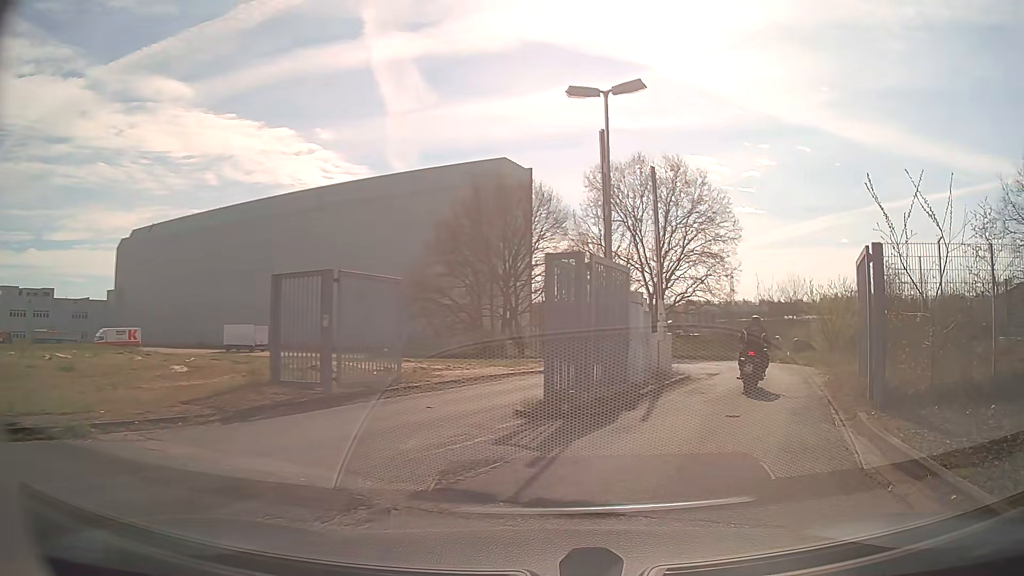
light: Day
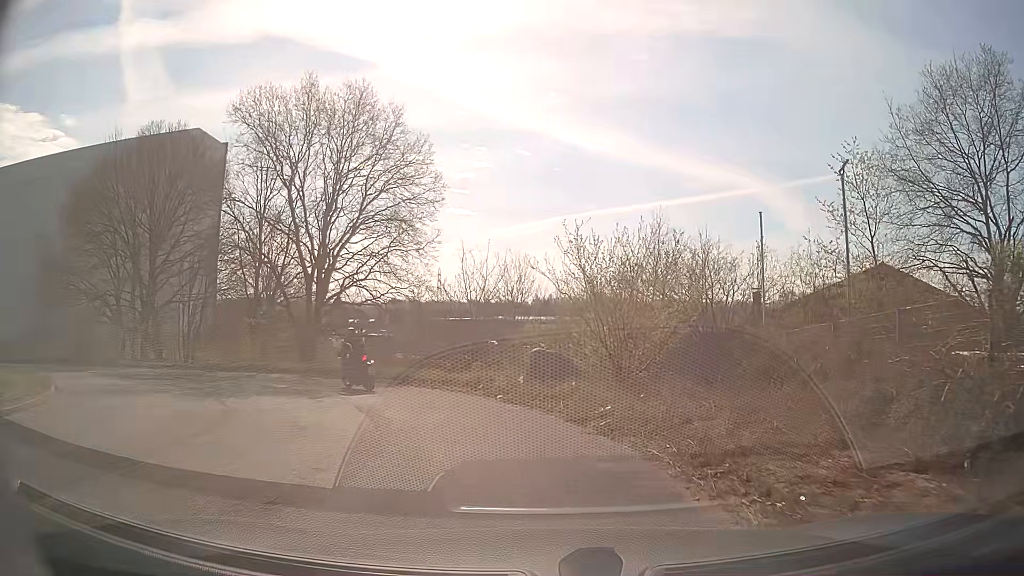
(+4.8, +16.0) m; +25°
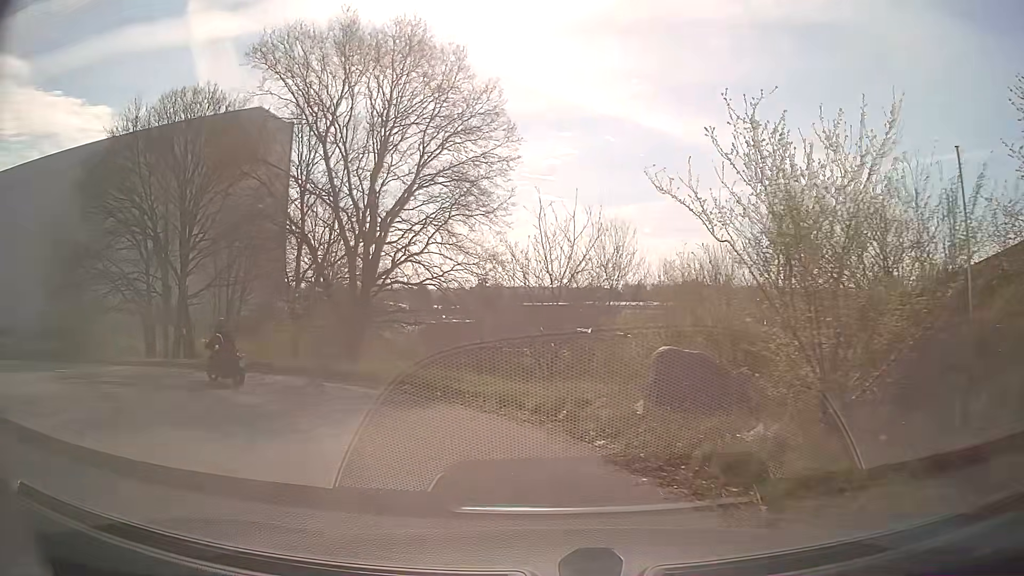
(-0.3, +7.3) m; -7°
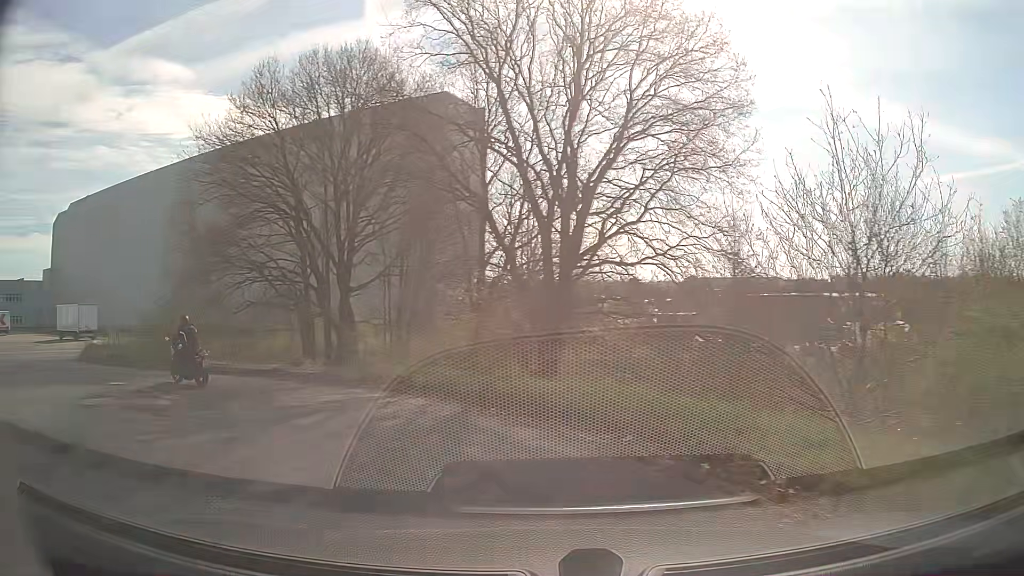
(-1.0, +7.2) m; -17°
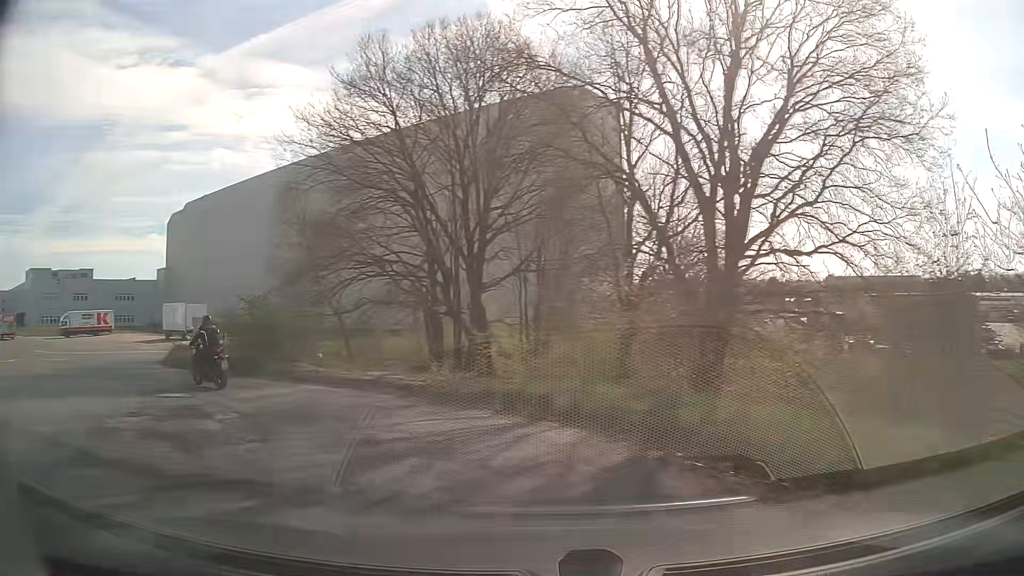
(-0.4, +3.6) m; -12°
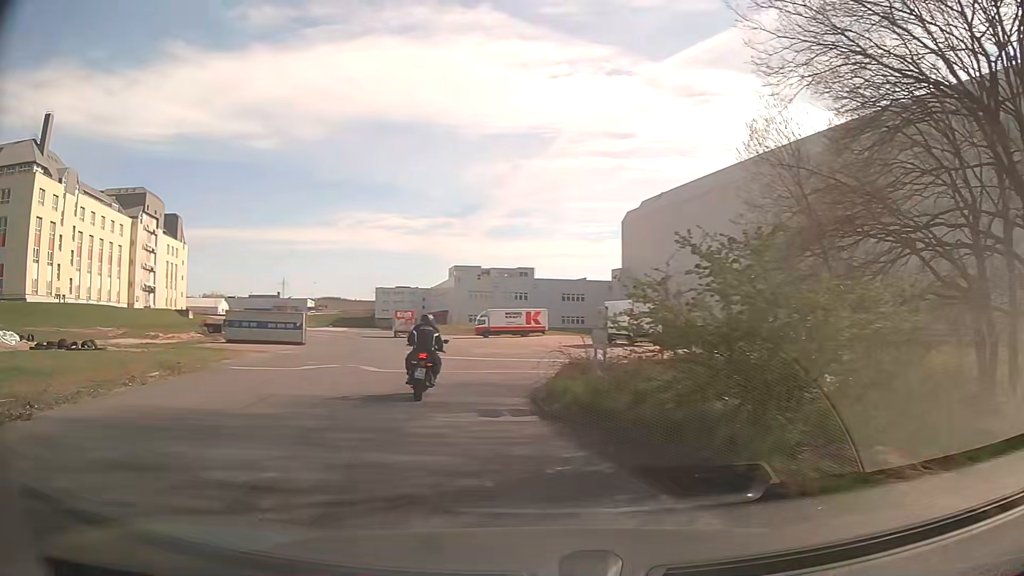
(-4.4, +12.4) m; -41°
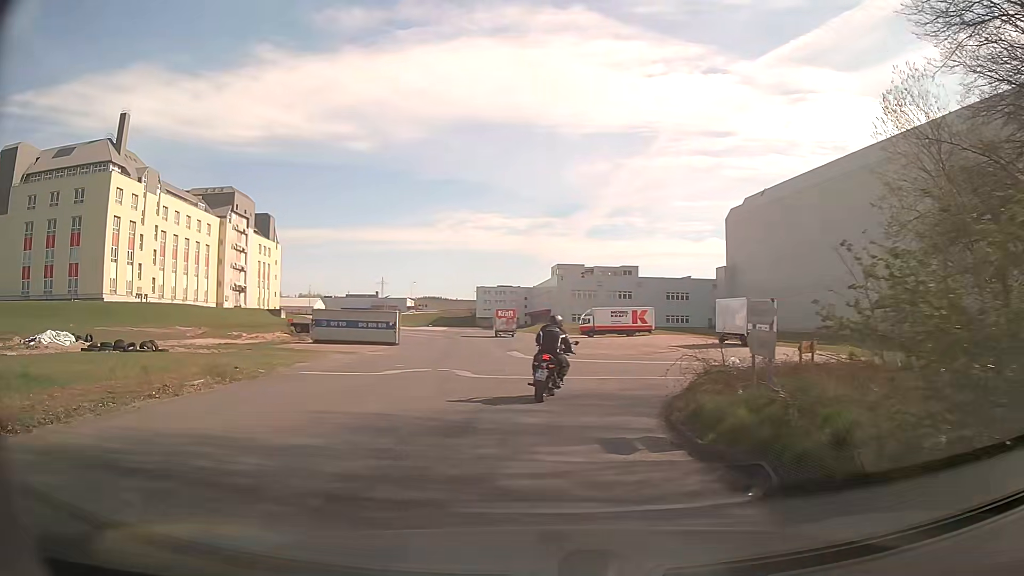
(-0.2, +3.0) m; -7°
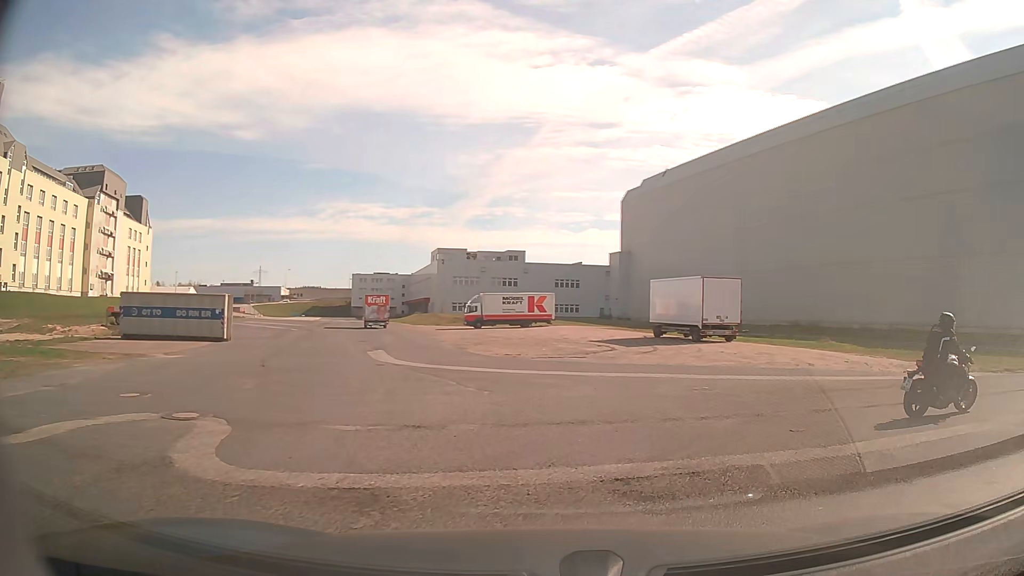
(-0.4, +13.9) m; +9°
